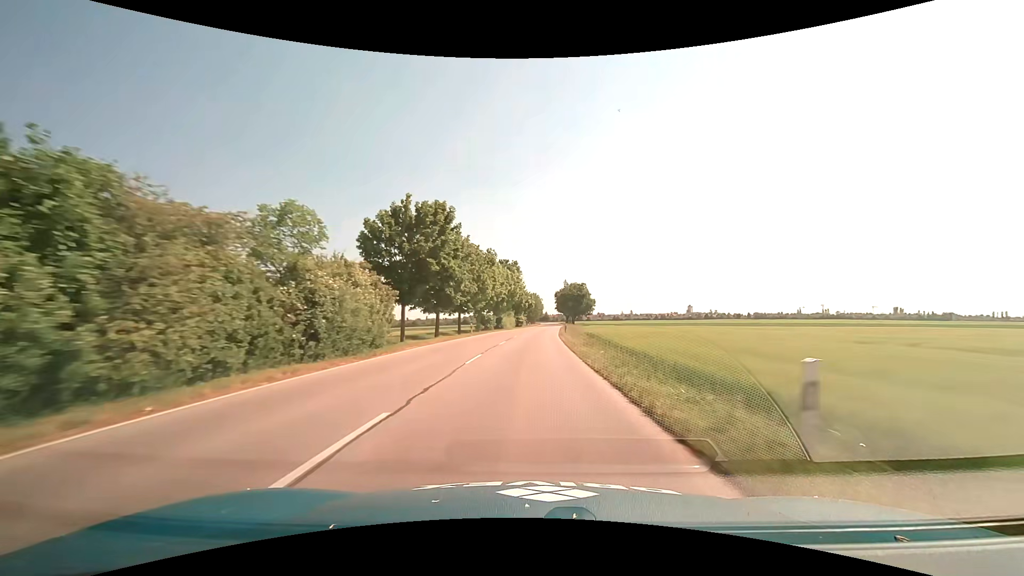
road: tertiary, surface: asphalt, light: Day
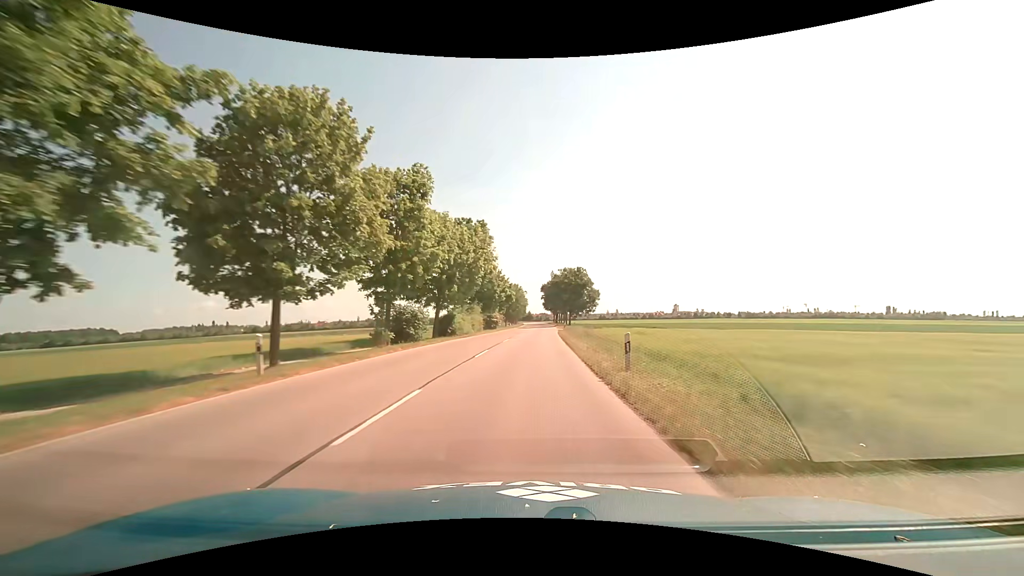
(+0.6, +34.6) m; +2°
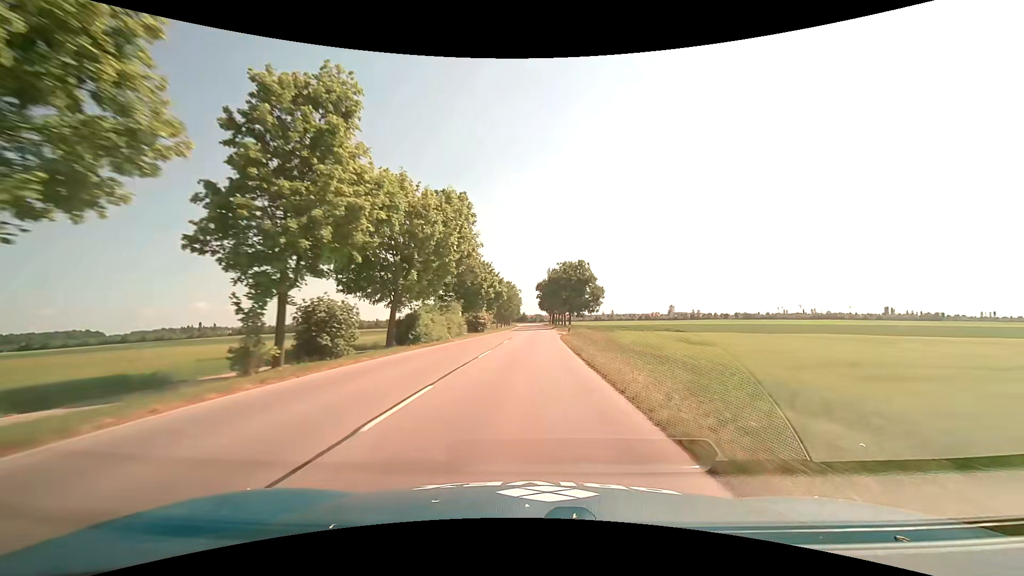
(0.0, +11.6) m; 0°
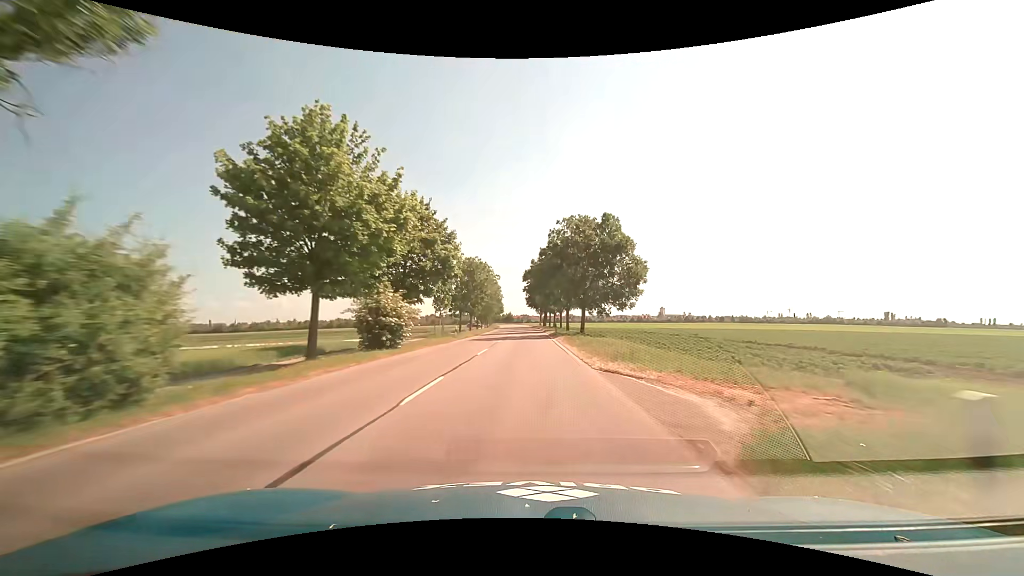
(+0.9, +34.9) m; +2°
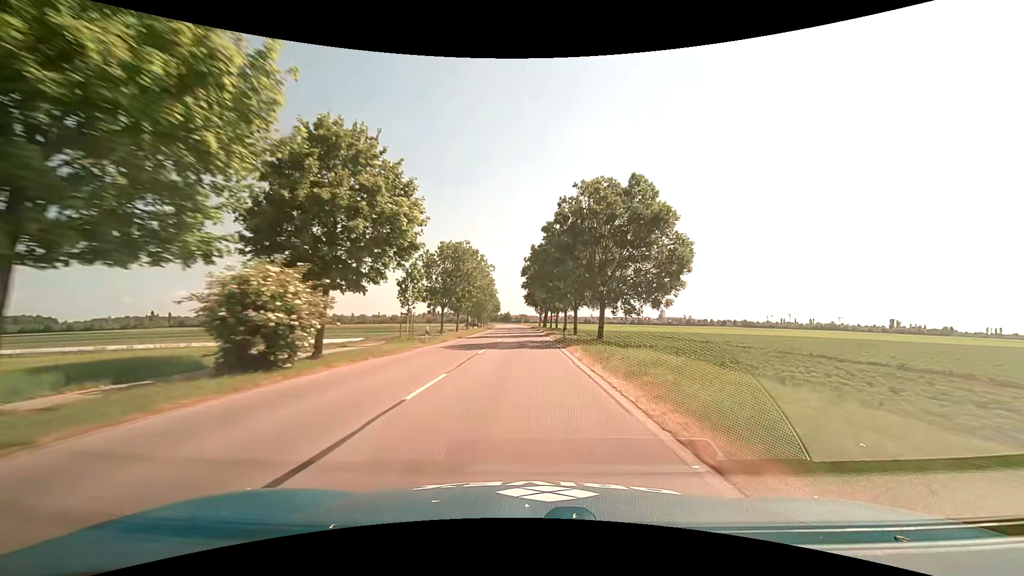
(0.0, +11.7) m; 0°
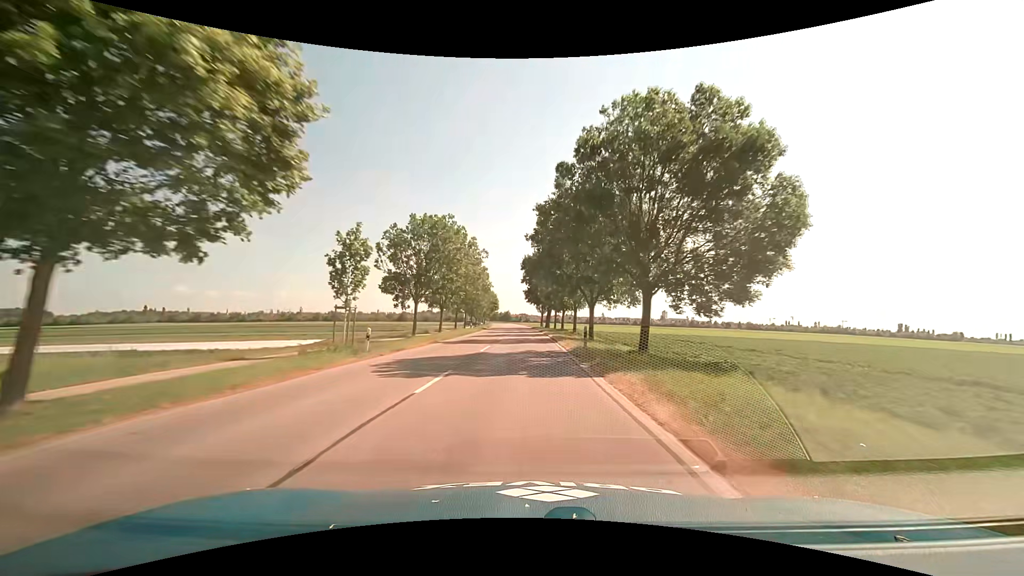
(0.0, +11.7) m; 0°
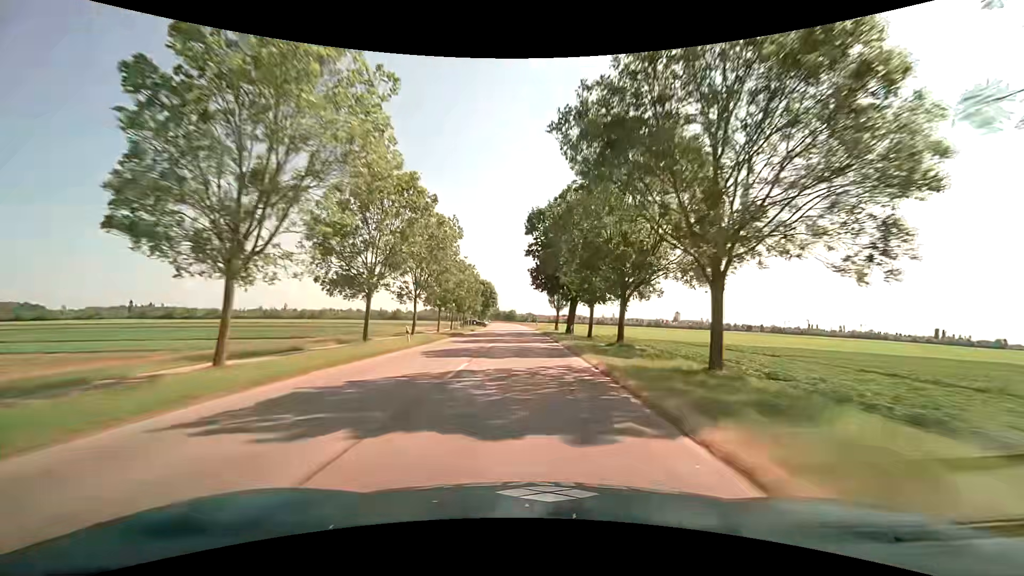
(-0.2, +35.0) m; -1°
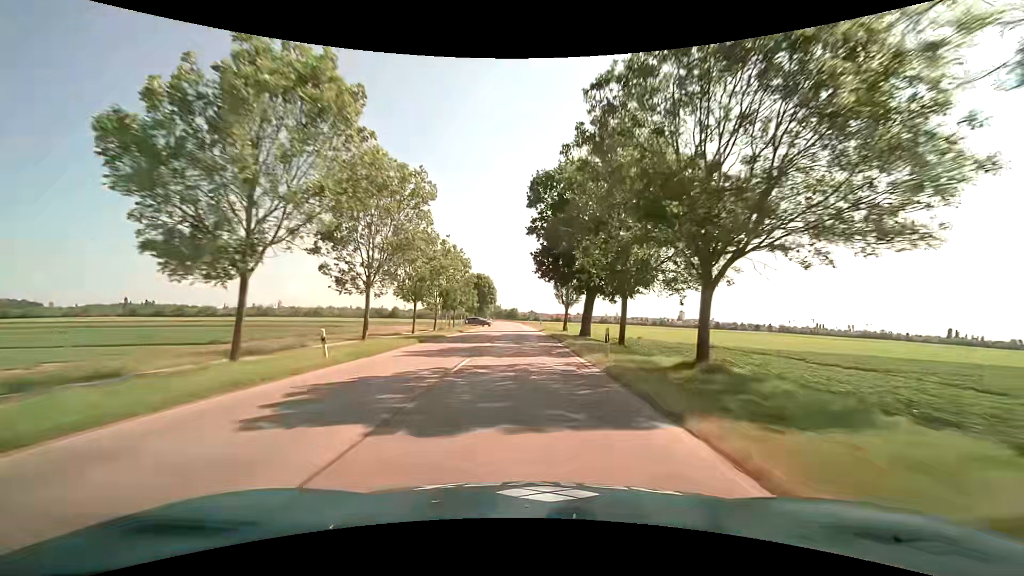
(0.0, +11.4) m; 0°
(0, +10) (0, +20) (0, +30) (0, +40) (0, +50) (-1, +60) (-1, +70) (-2, +80) (-2, +90) (-3, +100) m
